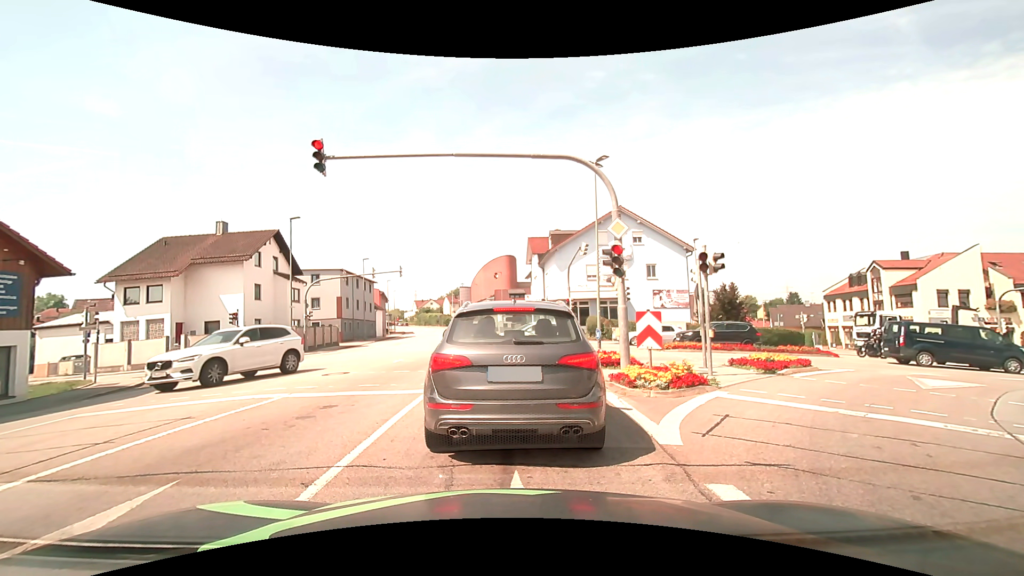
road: tertiary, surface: asphalt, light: Day
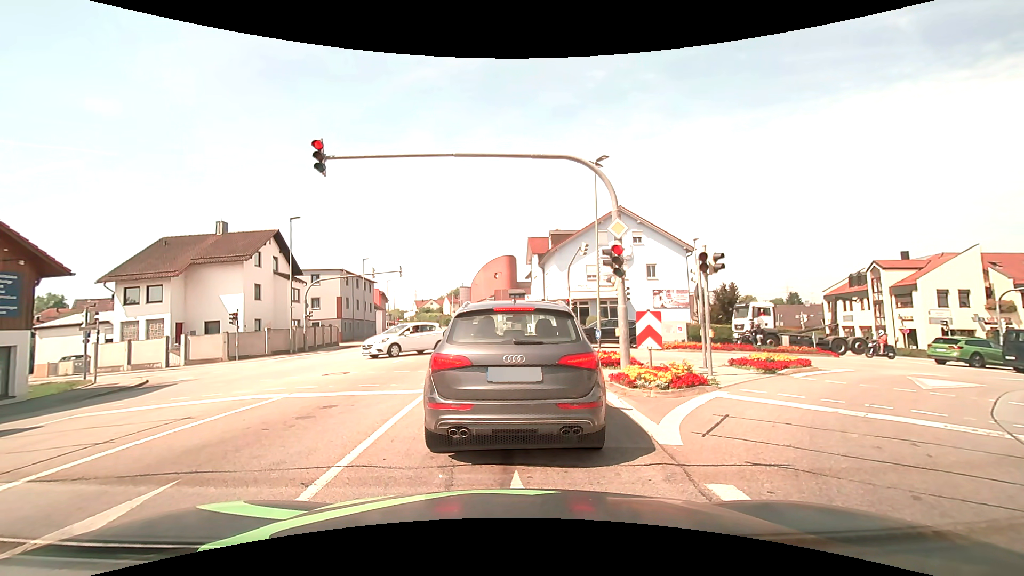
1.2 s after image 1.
(0.0, 0.0) m; 0°
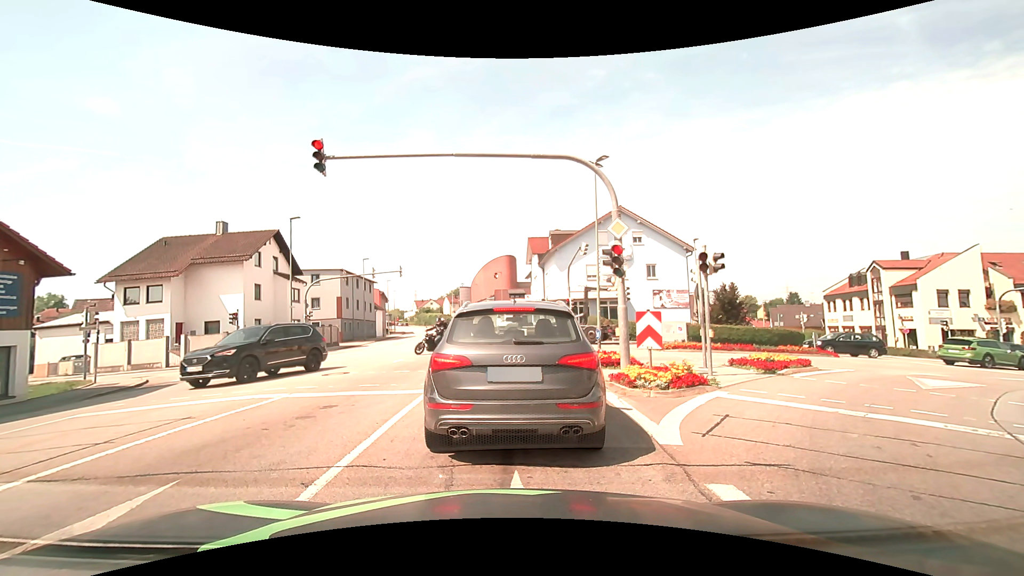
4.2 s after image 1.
(0.0, 0.0) m; 0°
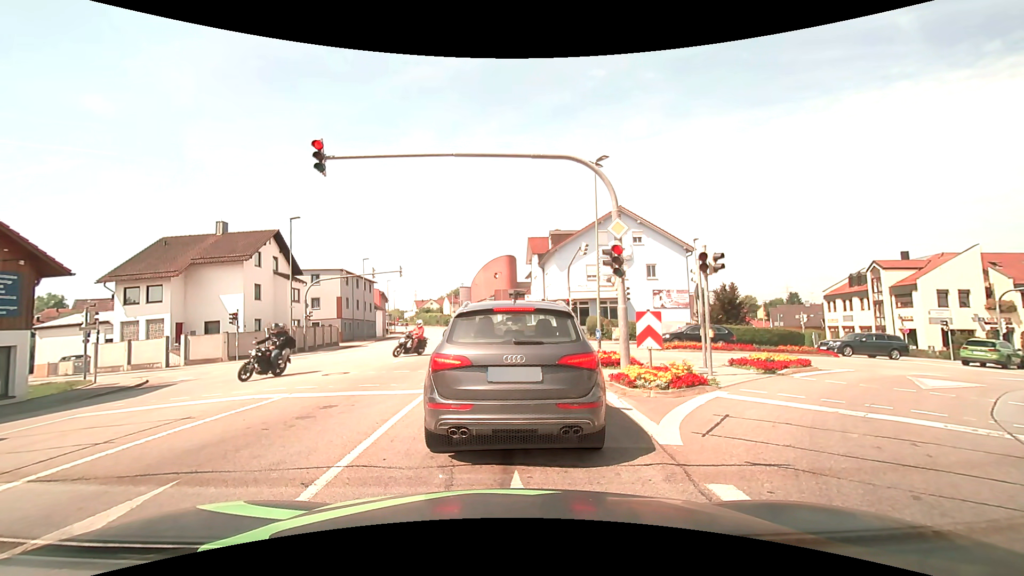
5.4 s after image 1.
(0.0, 0.0) m; 0°
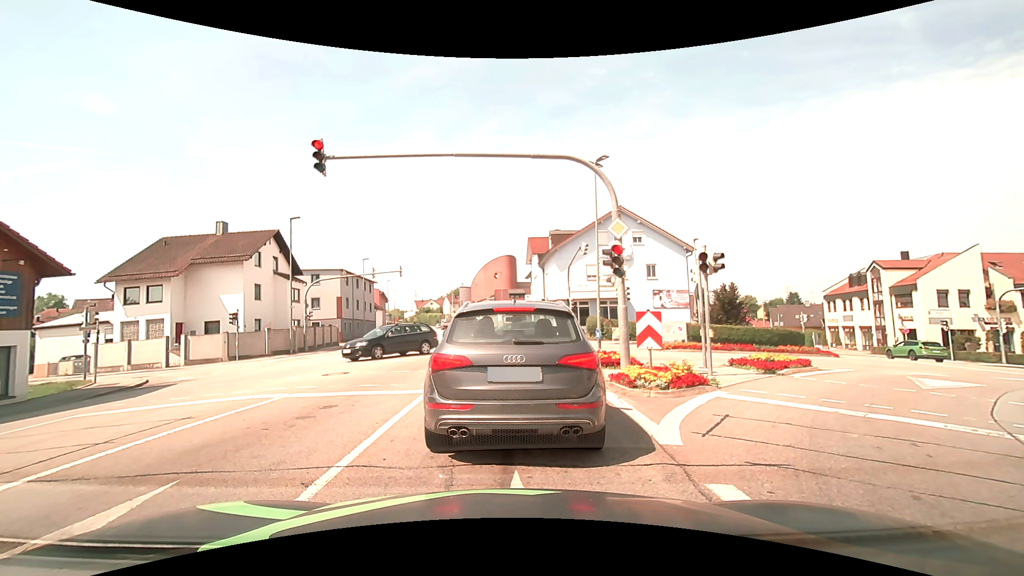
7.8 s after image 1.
(0.0, 0.0) m; 0°
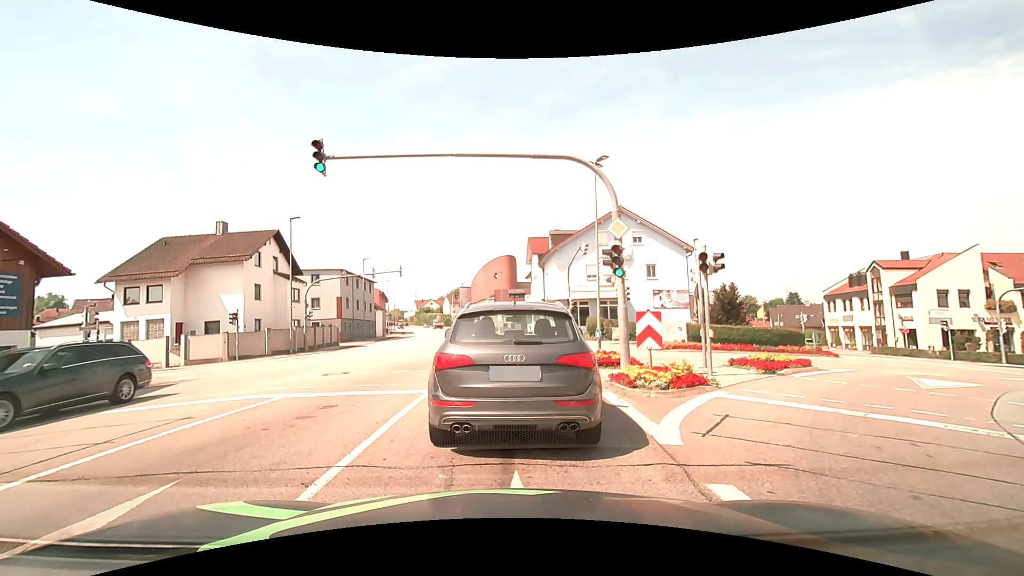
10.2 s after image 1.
(0.0, 0.0) m; 0°
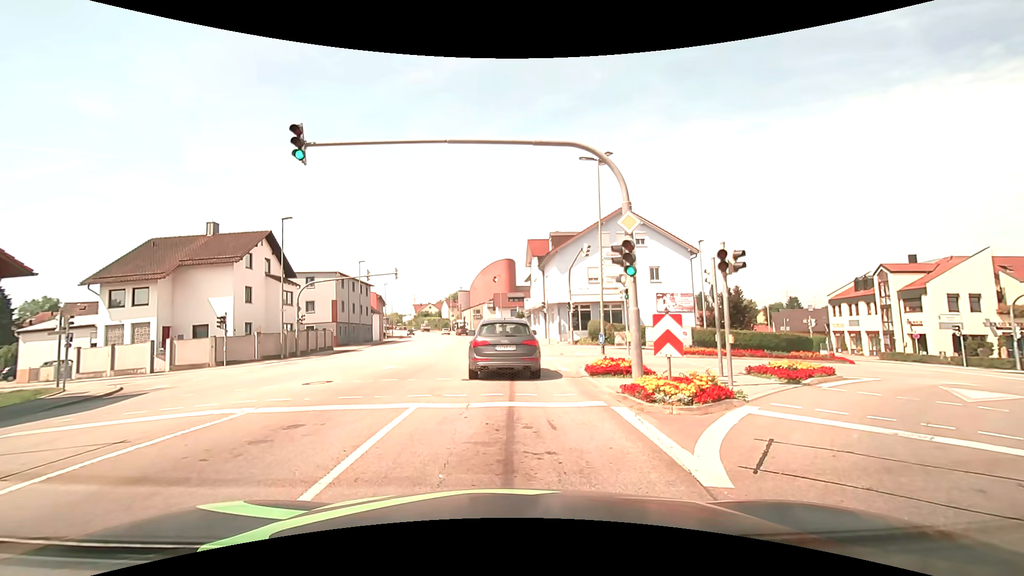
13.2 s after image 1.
(0.0, +1.4) m; +2°
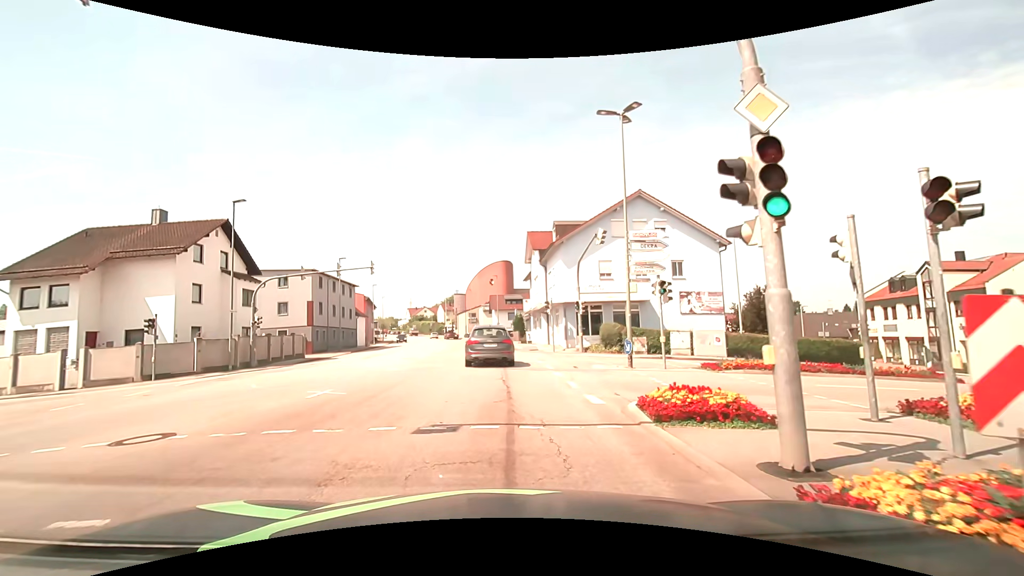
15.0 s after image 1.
(0.0, +6.6) m; 0°
(0, +10) (0, +20) (-1, +30) (-2, +40) (-3, +50) (-4, +60) (-5, +70) (-7, +80) (-9, +89) (-10, +99) m
